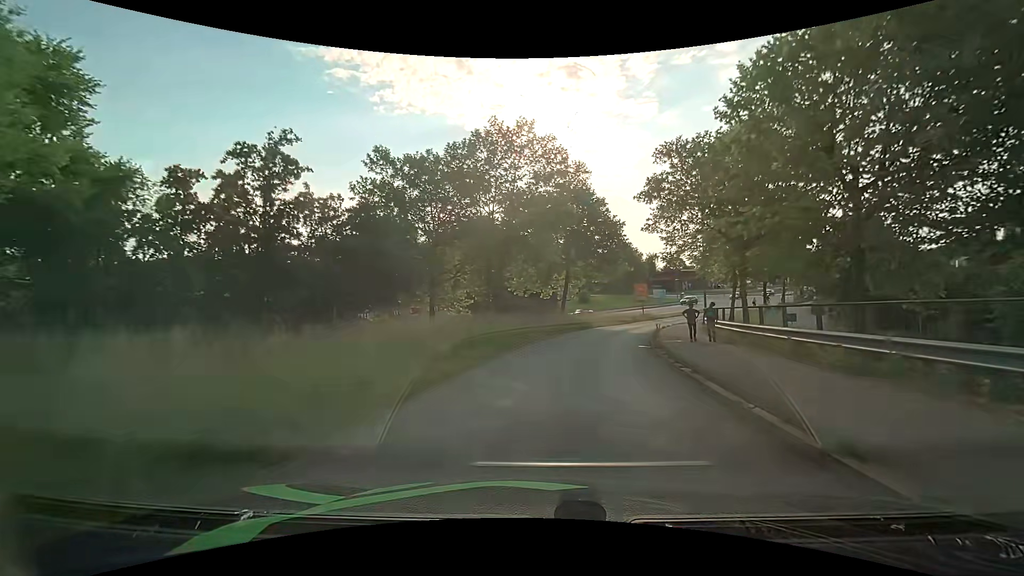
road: primary_link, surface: asphalt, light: Day
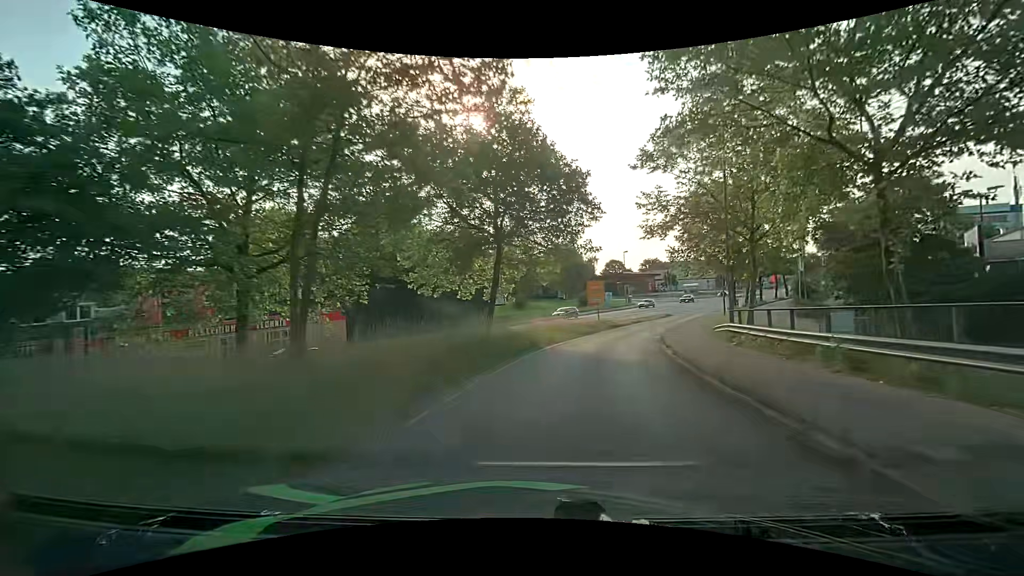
(+1.0, +16.3) m; +7°
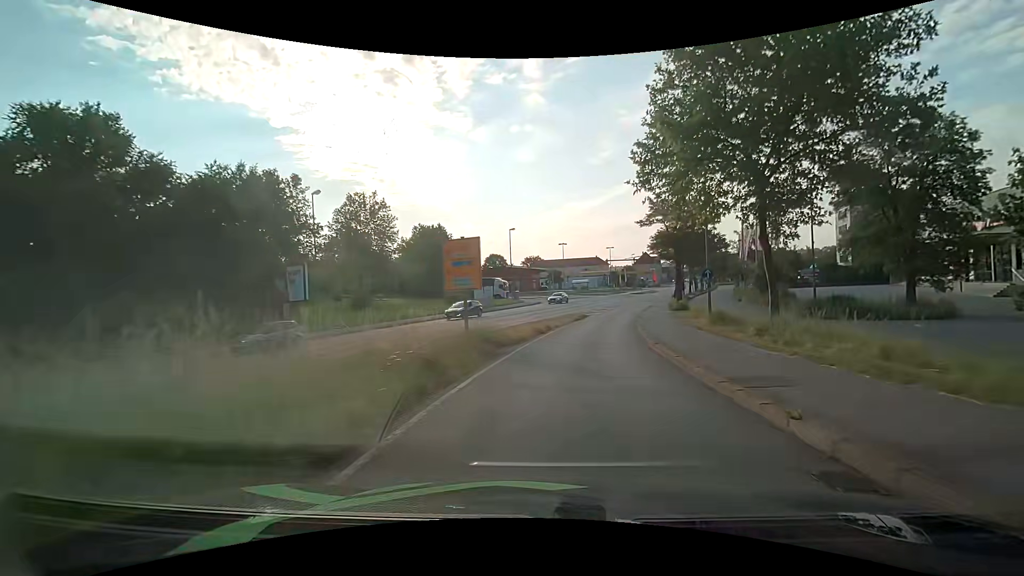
(+3.5, +27.4) m; +14°
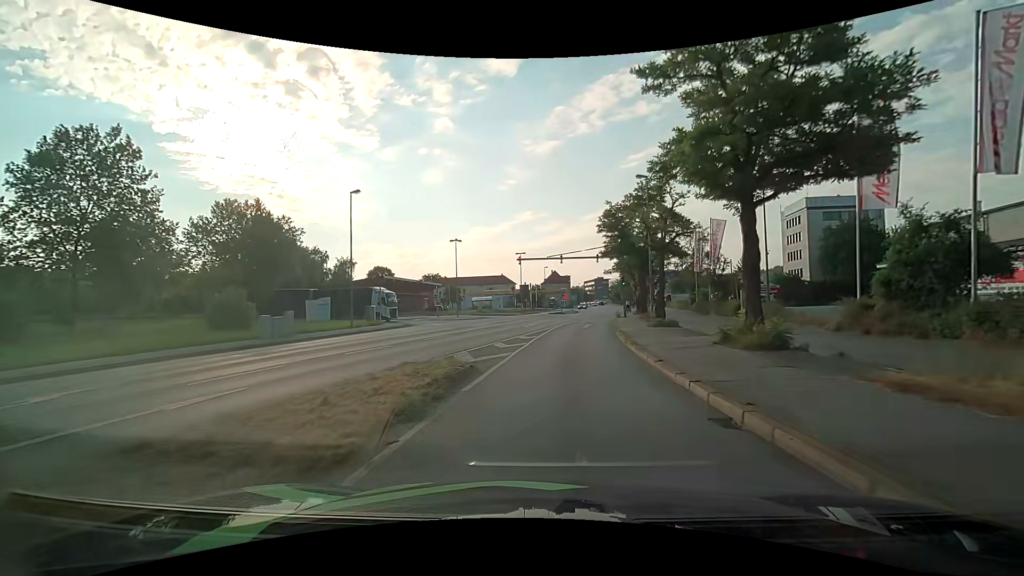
(+2.8, +29.4) m; +11°
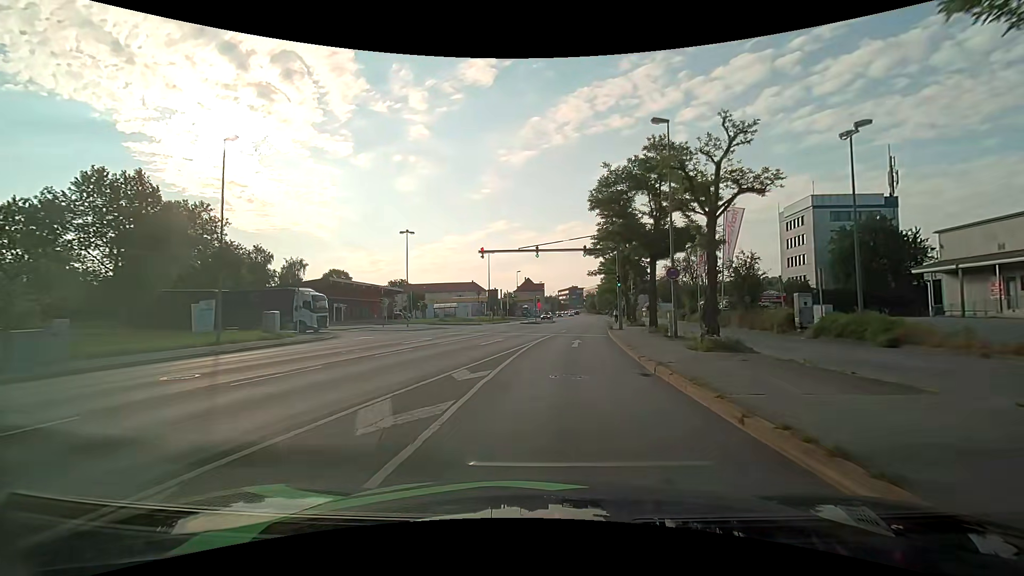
(+0.3, +12.1) m; +4°
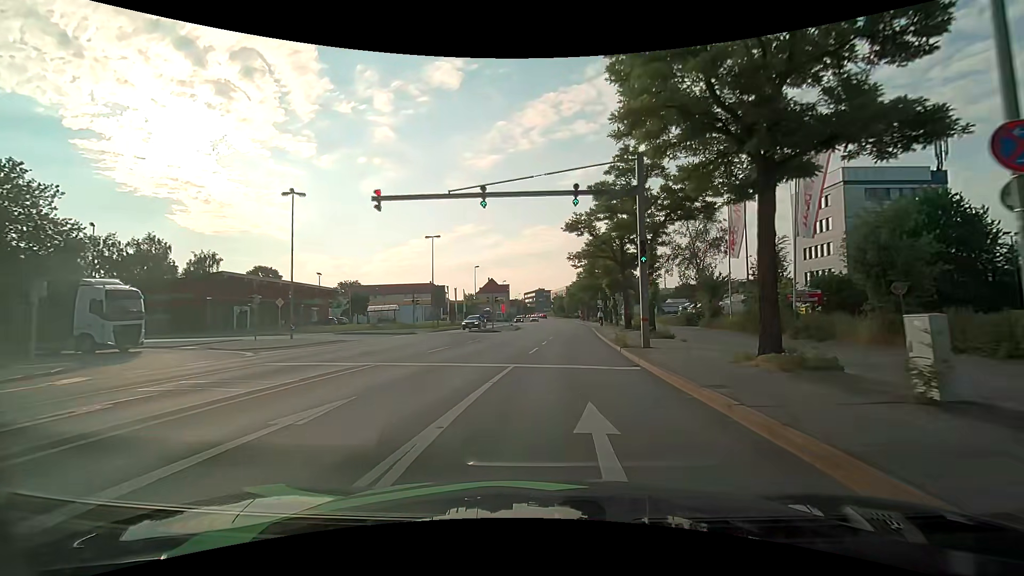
(+0.4, +17.8) m; +4°
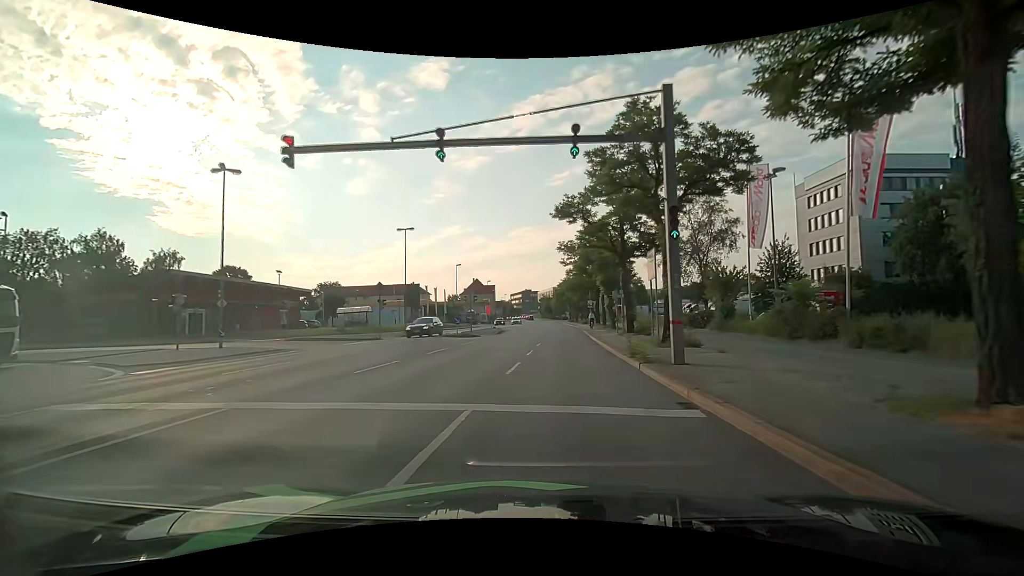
(0.0, +5.9) m; 0°
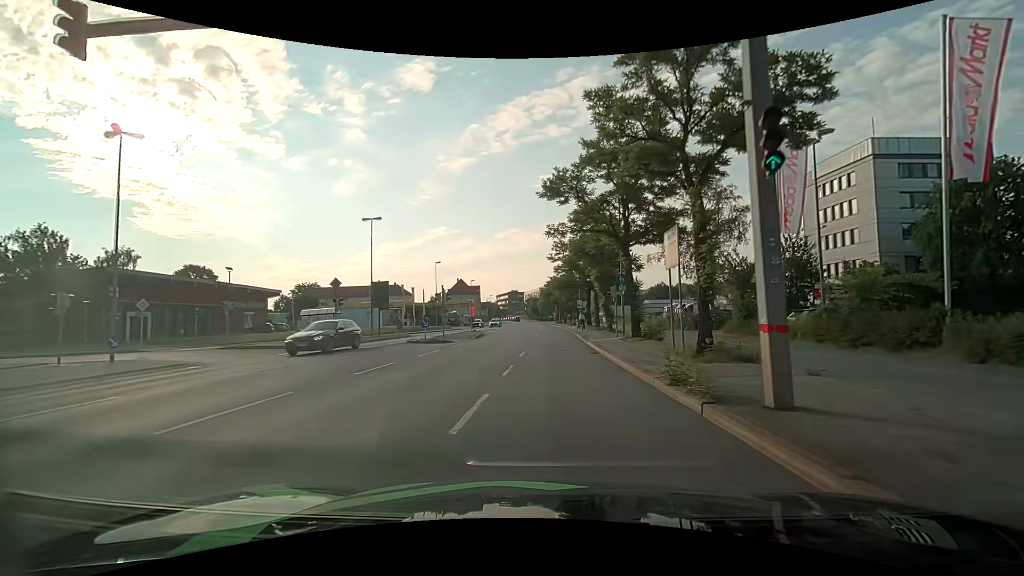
(+0.1, +5.9) m; +1°
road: primary
(0, +10) (+1, +20) (+1, +30) (+2, +40) (+2, +50) (+3, +60) (+3, +70) (+3, +80) (+3, +90) (+3, +100) m
